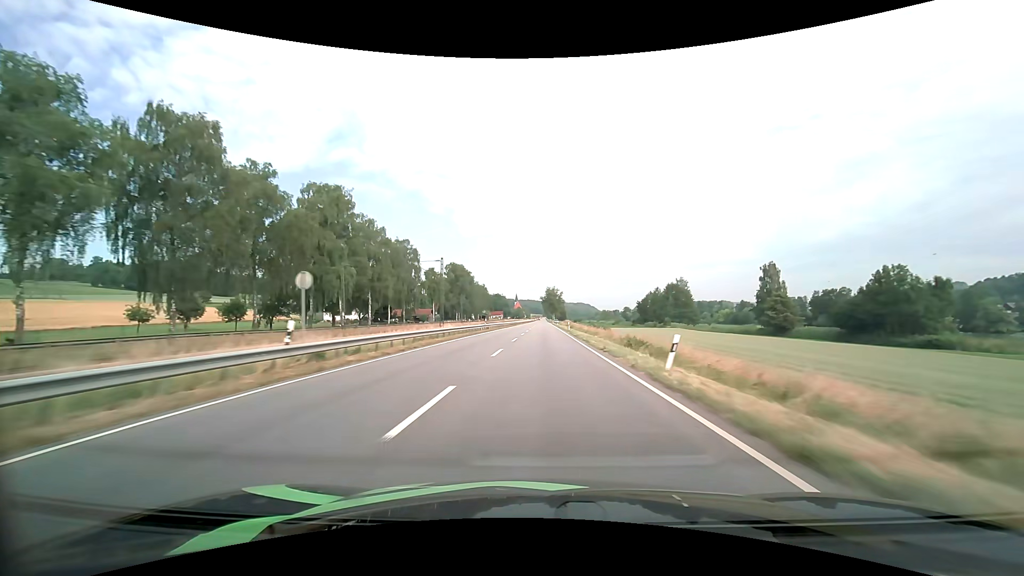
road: primary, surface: asphalt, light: Day
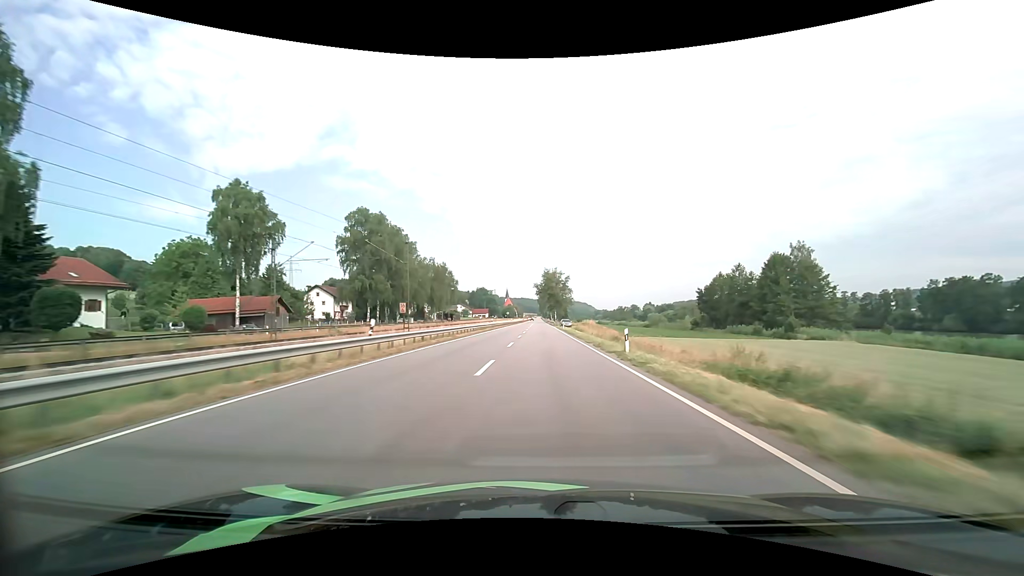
(+0.7, +90.6) m; +1°
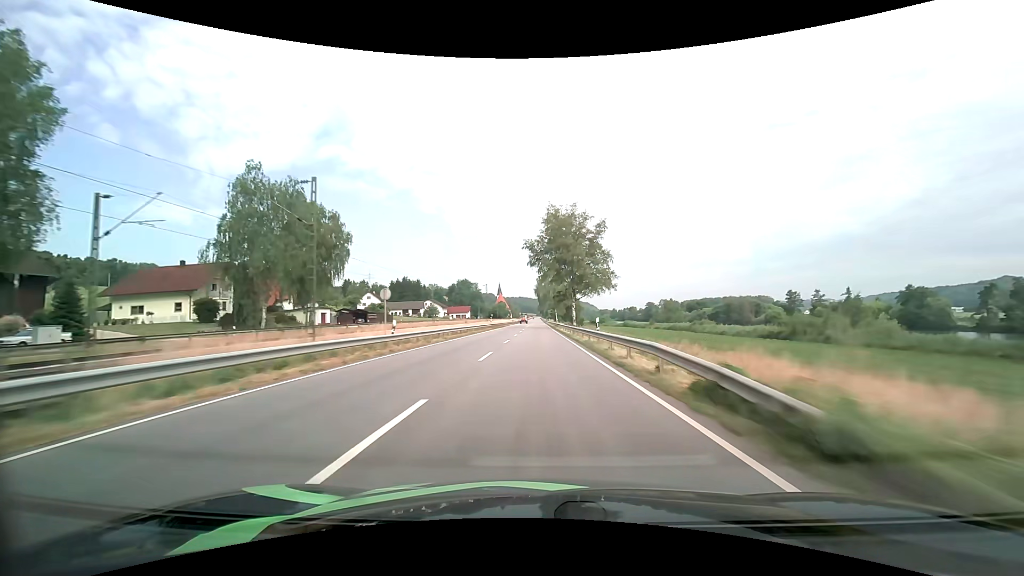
(+0.3, +92.3) m; 0°
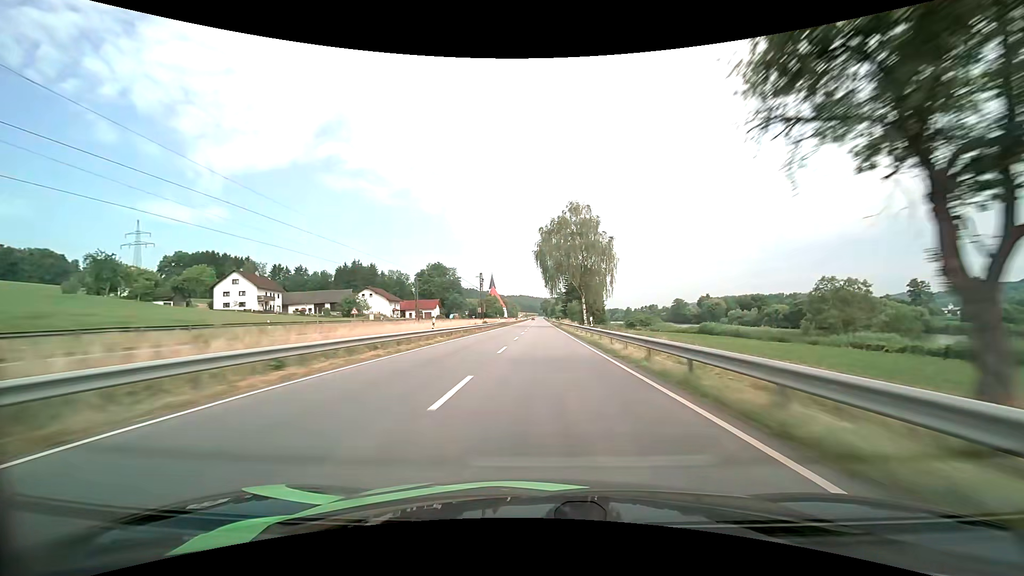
(-0.7, +93.5) m; 0°
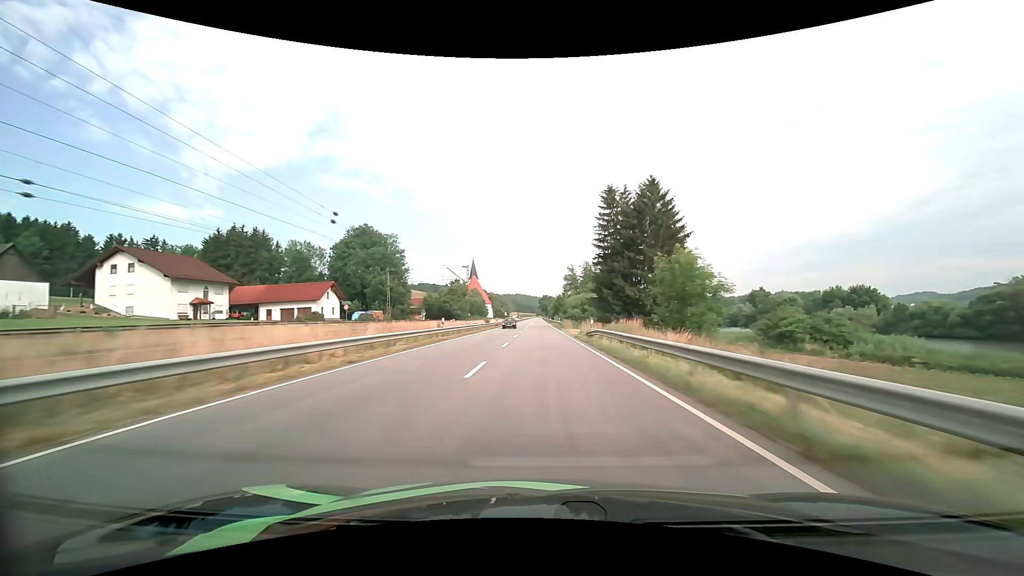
(+0.2, +92.6) m; 0°
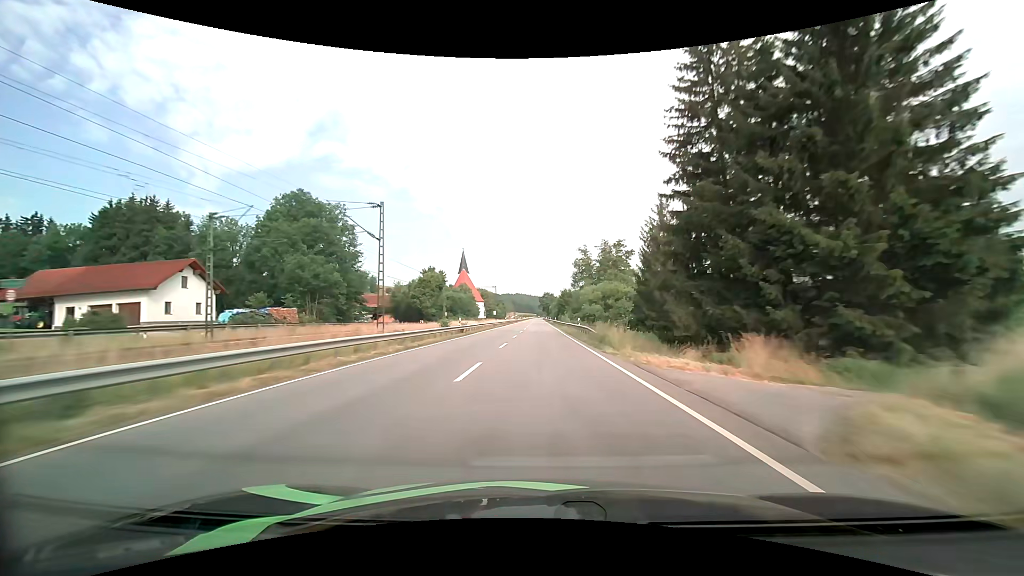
(0.0, +36.8) m; 0°
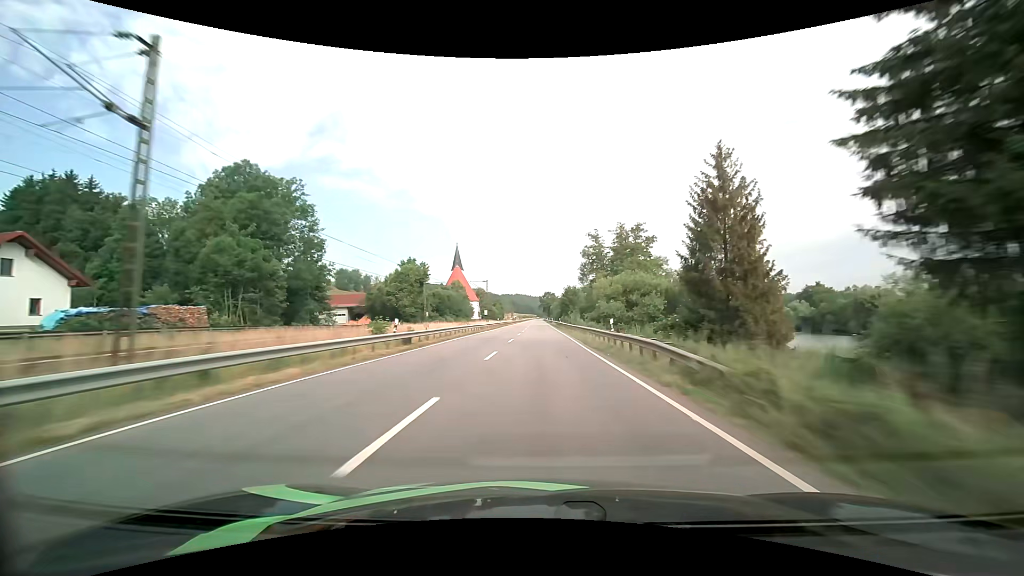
(0.0, +18.4) m; 0°
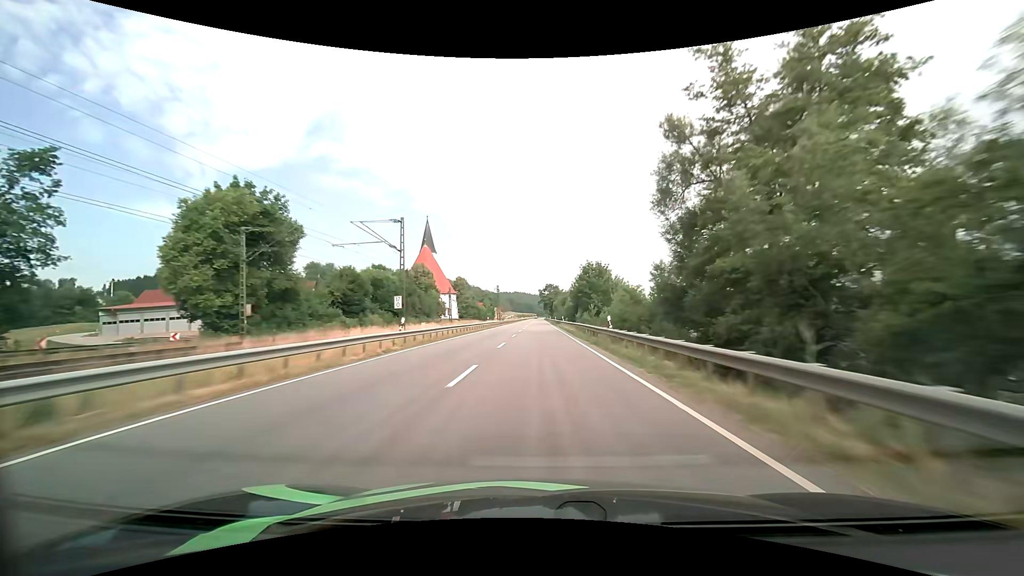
(0.0, +55.1) m; 0°
(0, +10) (0, +20) (0, +30) (0, +40) (0, +50) (0, +60) (0, +70) (0, +80) (0, +90) (0, +100) m
